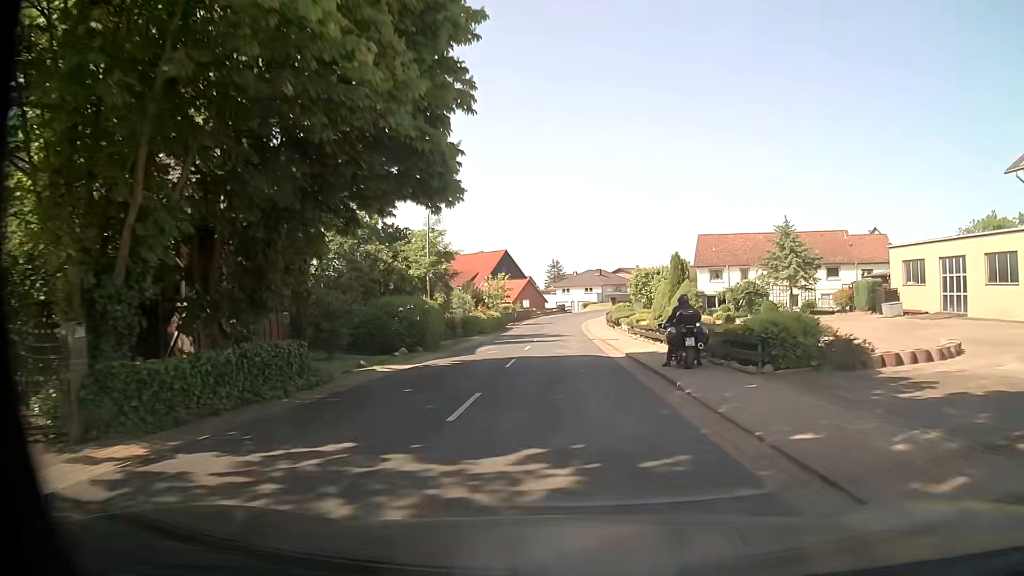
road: tertiary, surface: asphalt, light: Day
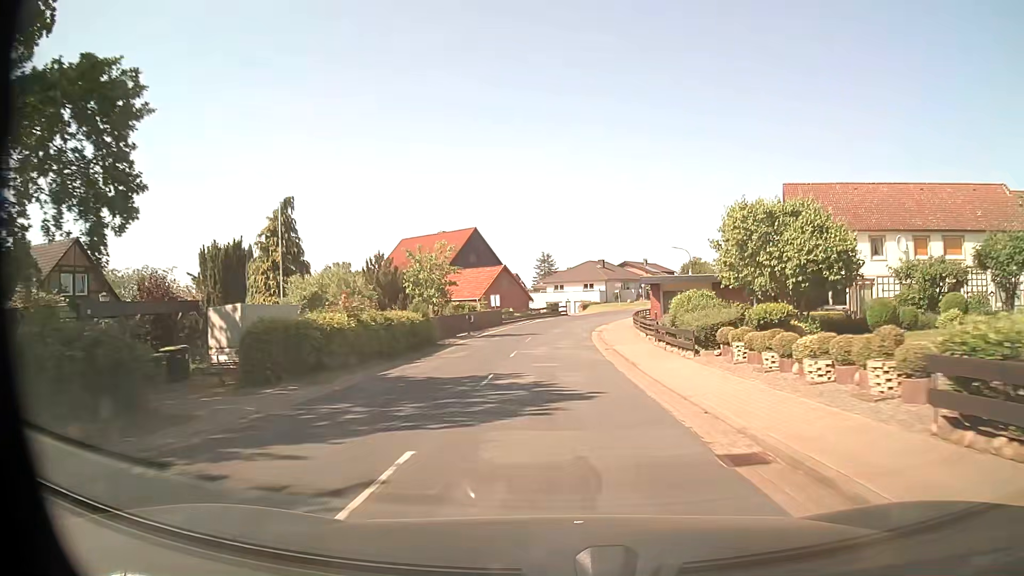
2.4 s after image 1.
(+0.4, +32.0) m; +1°
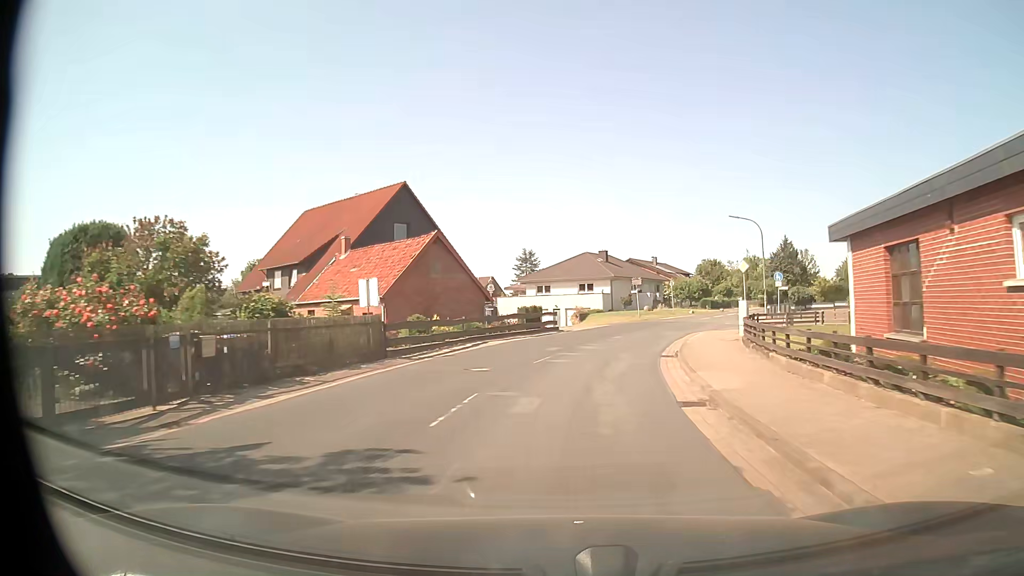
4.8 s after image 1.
(0.0, +31.9) m; +1°
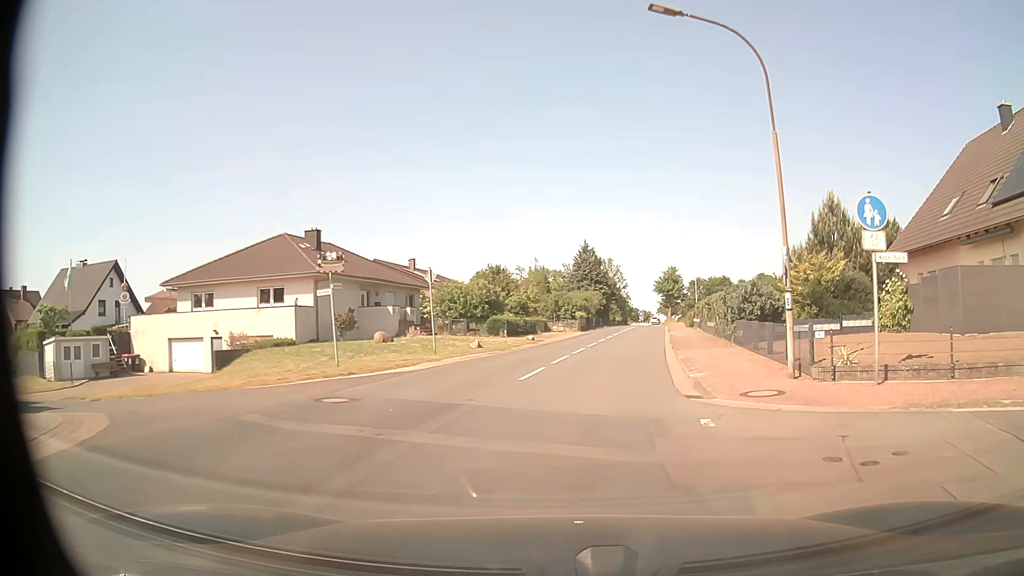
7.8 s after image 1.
(+5.9, +35.1) m; +20°
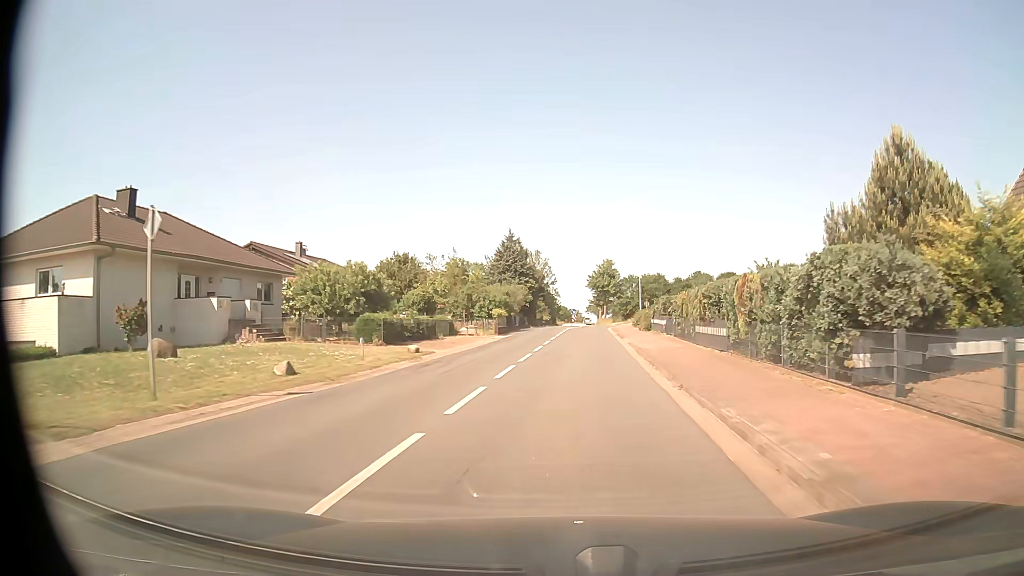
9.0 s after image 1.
(+0.8, +14.2) m; +7°
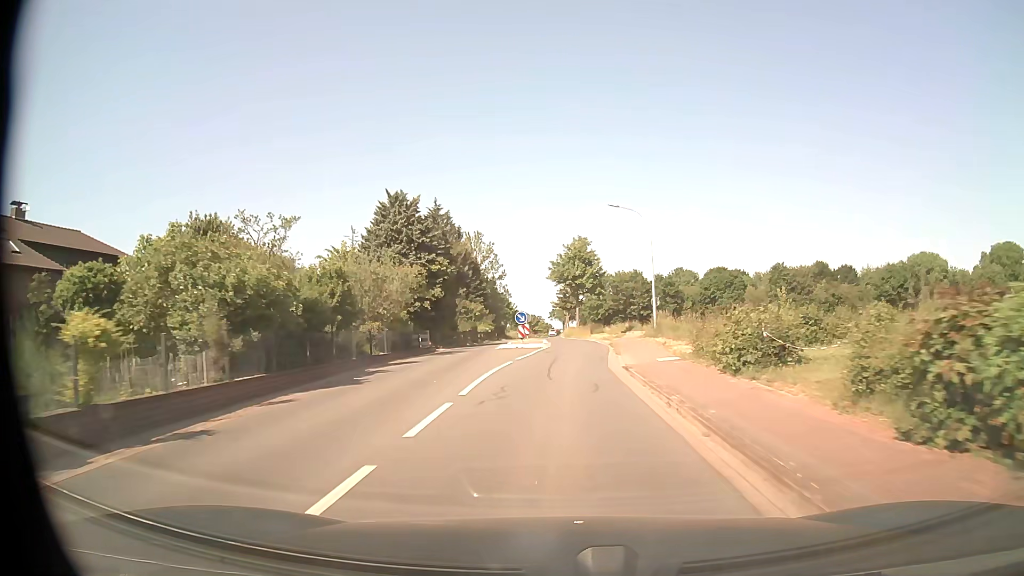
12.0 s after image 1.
(+1.2, +37.4) m; +3°
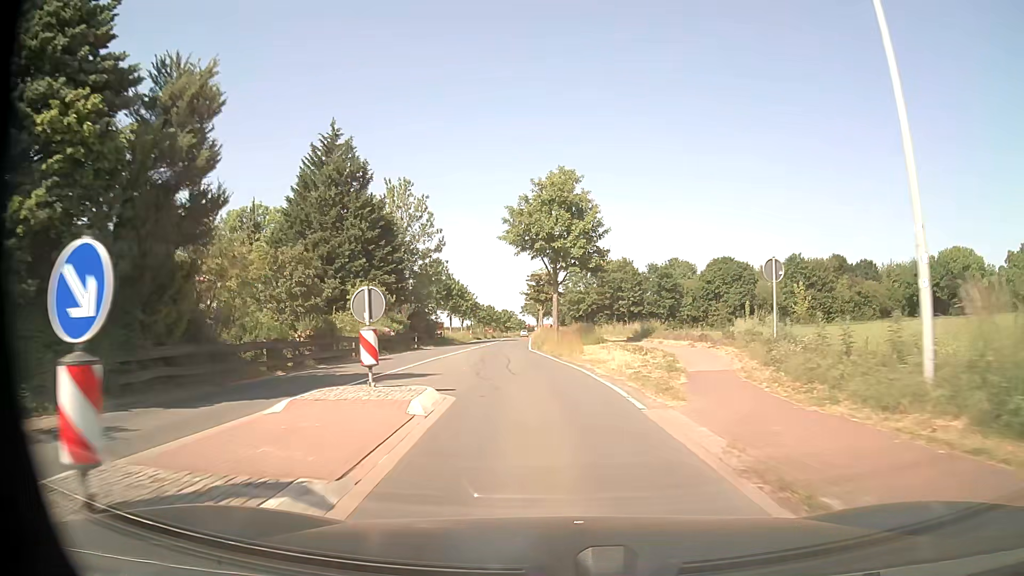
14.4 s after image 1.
(+0.6, +31.1) m; +2°
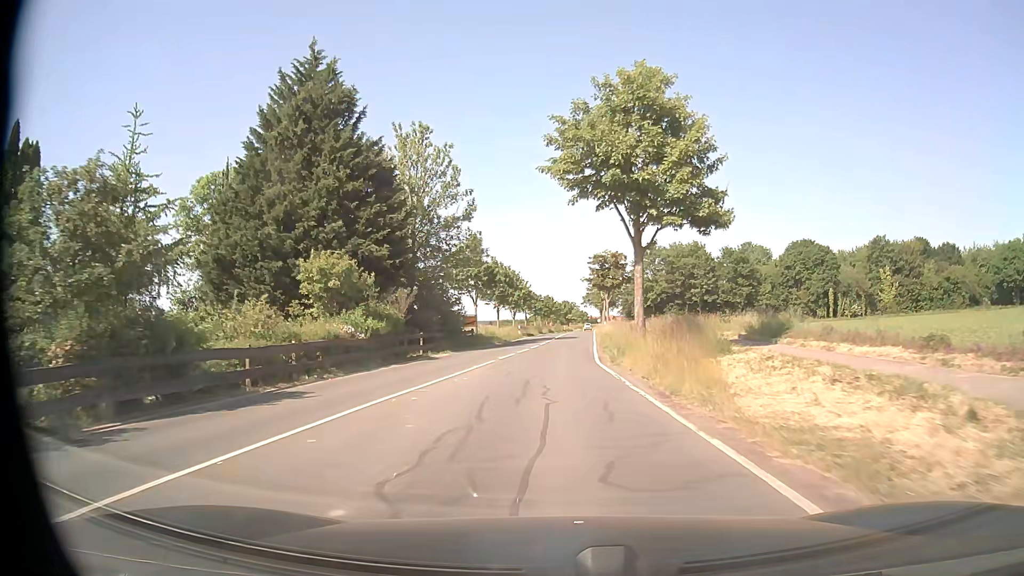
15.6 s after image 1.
(-0.7, +15.3) m; -6°
(0, +10) (0, +20) (0, +30) (+1, +40) (+1, +50) (+2, +60) (+2, +70) (+3, +80) (+3, +90) (+4, +100) m
